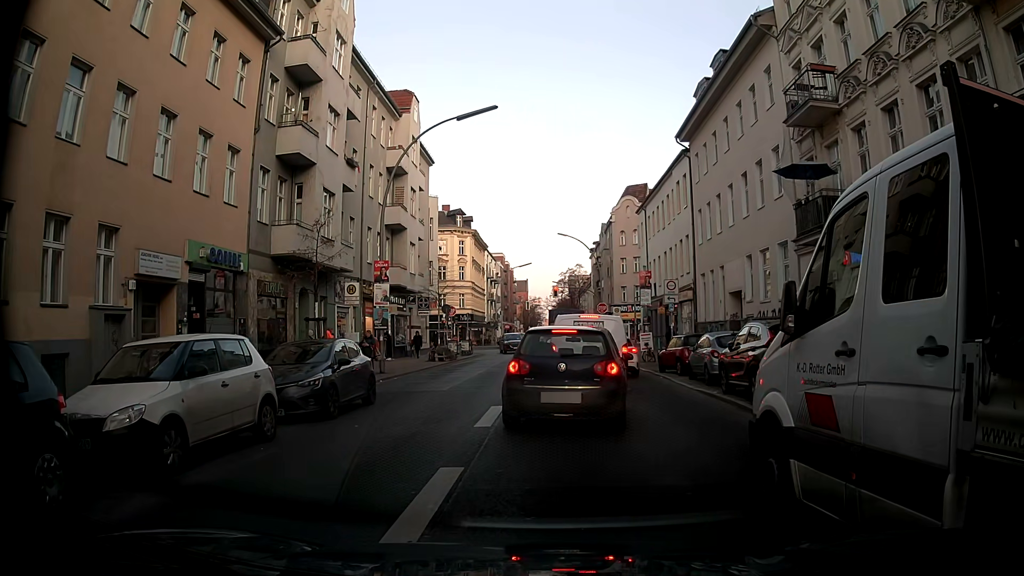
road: tertiary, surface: asphalt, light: Day
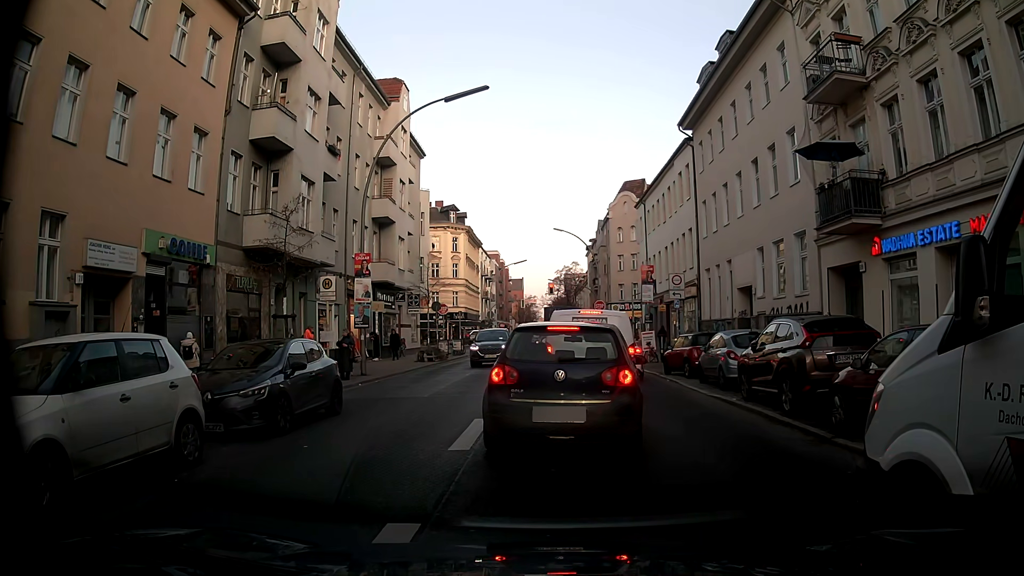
(0.0, +2.1) m; 0°
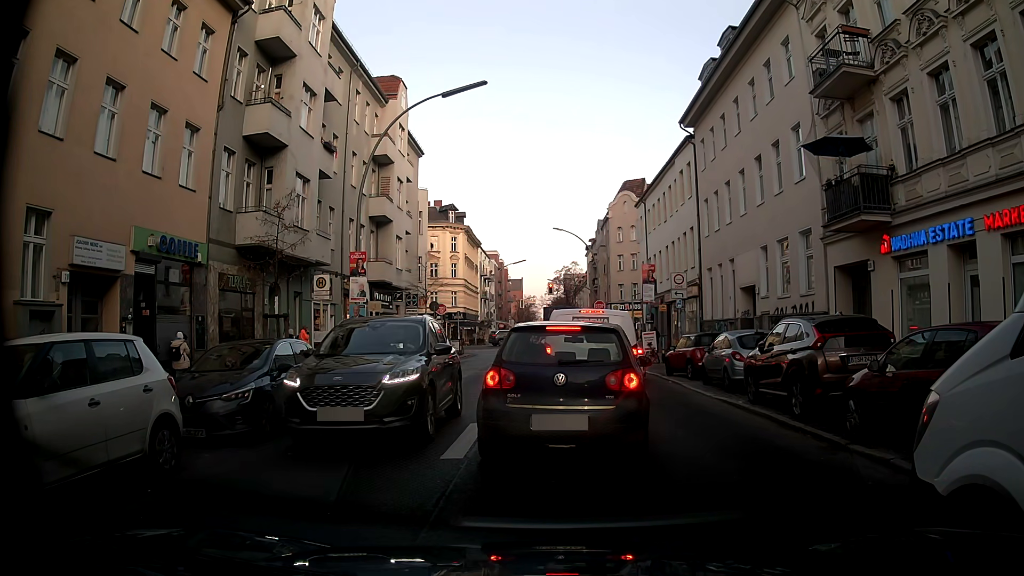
(0.0, +0.6) m; 0°
